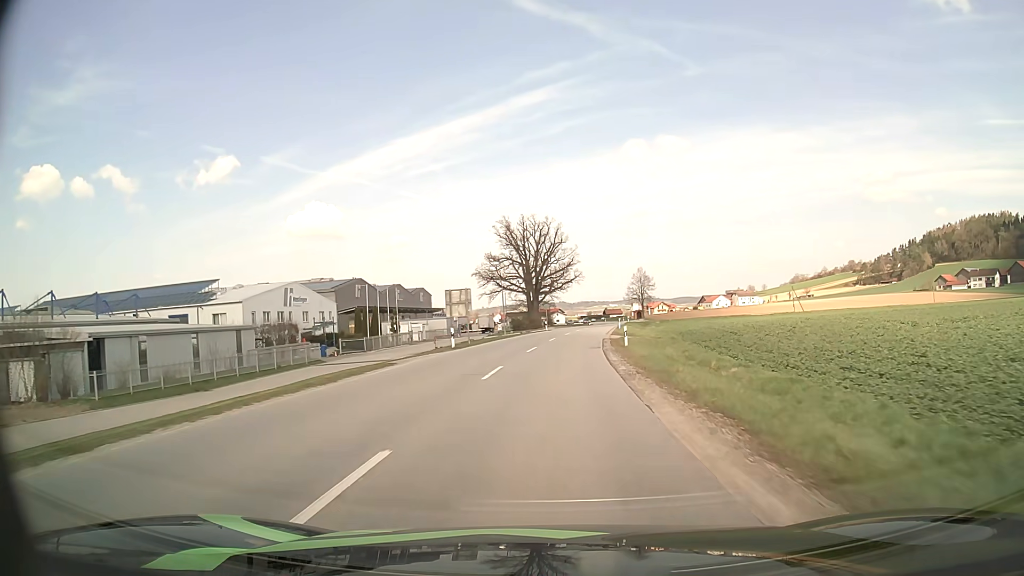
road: secondary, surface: asphalt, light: Day
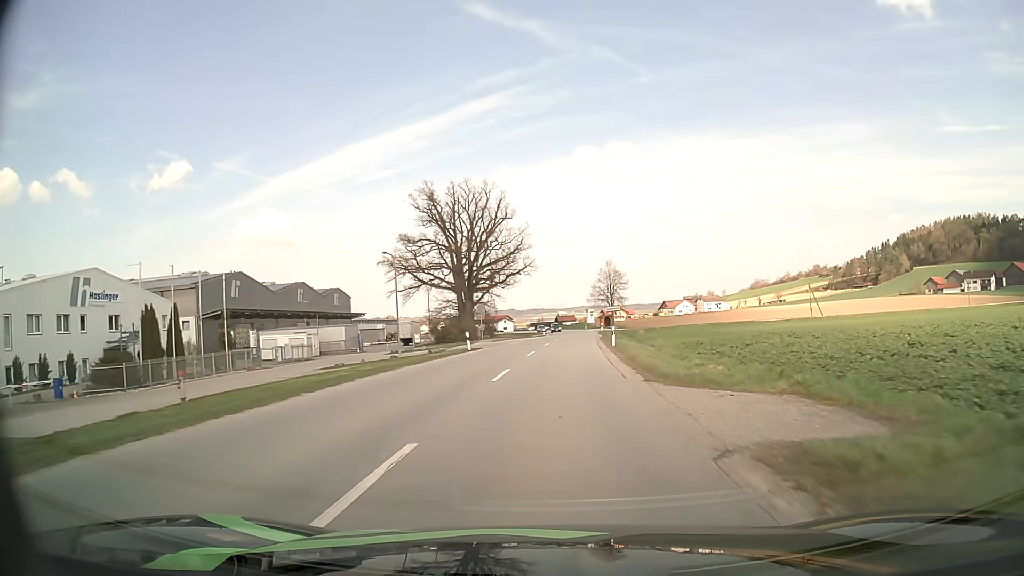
(+1.2, +35.4) m; +4°
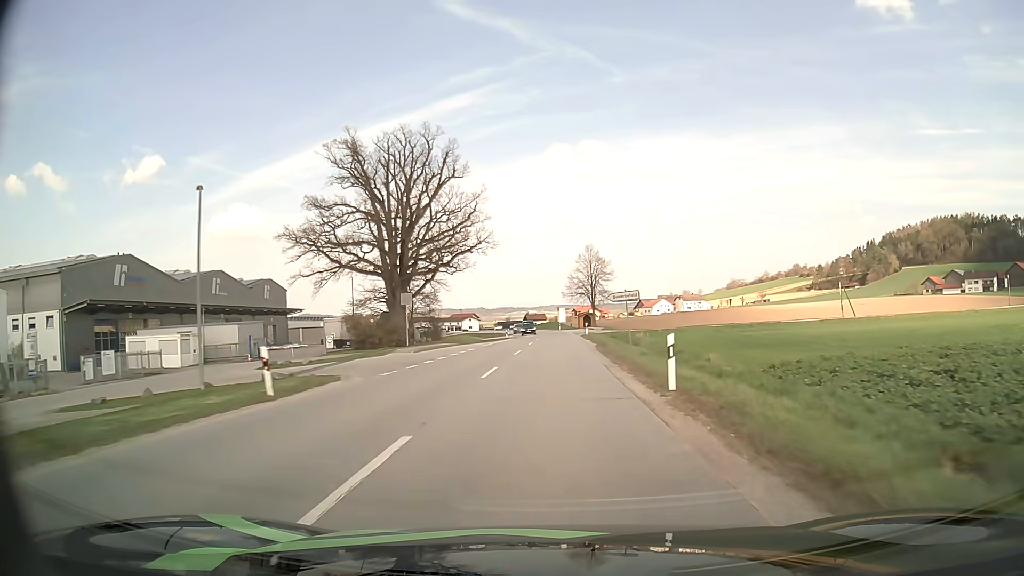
(+0.6, +23.5) m; +3°
(0, +10) (0, +20) (0, +30) (+1, +40) (+1, +50) (+1, +60) (+1, +70) (+1, +80) (+1, +90) (0, +100) m
